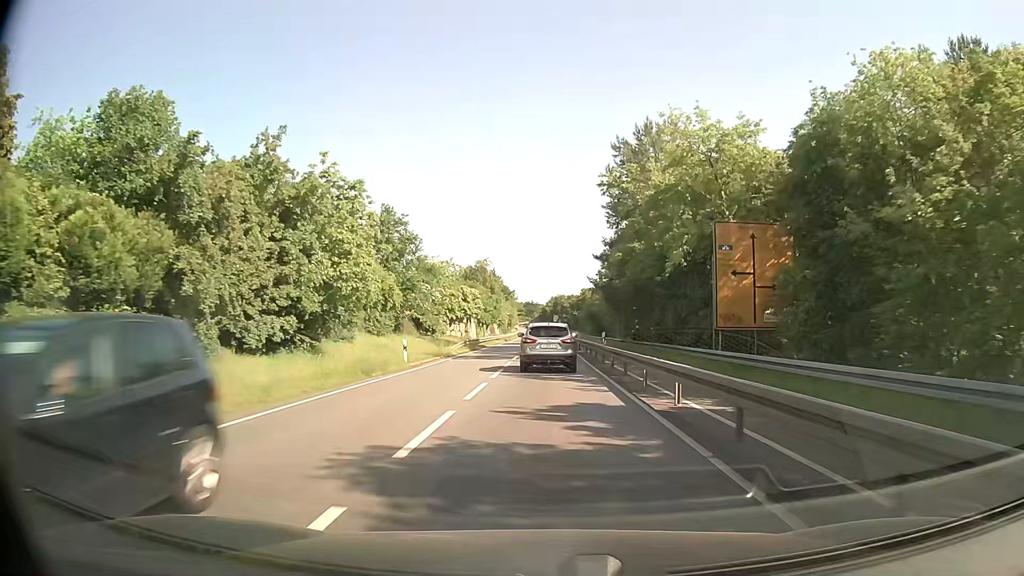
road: tertiary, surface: asphalt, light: Day
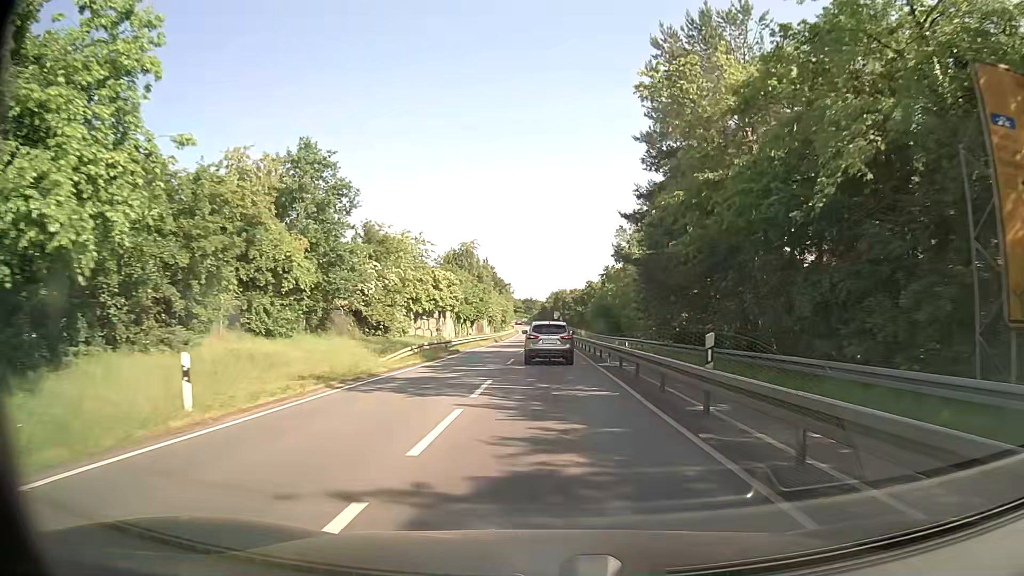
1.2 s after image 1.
(+0.1, +17.9) m; 0°
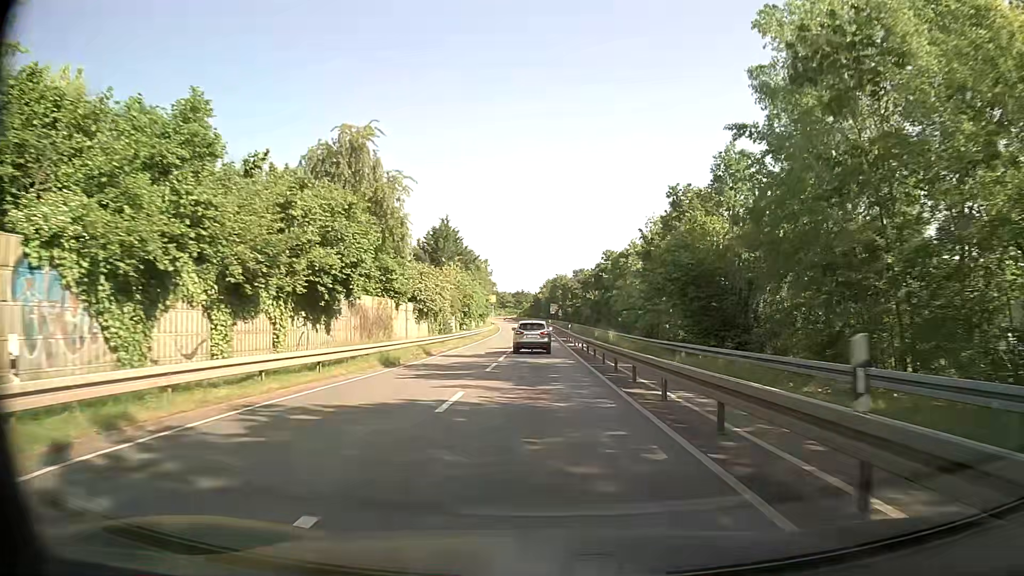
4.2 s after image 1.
(+0.4, +46.2) m; +1°
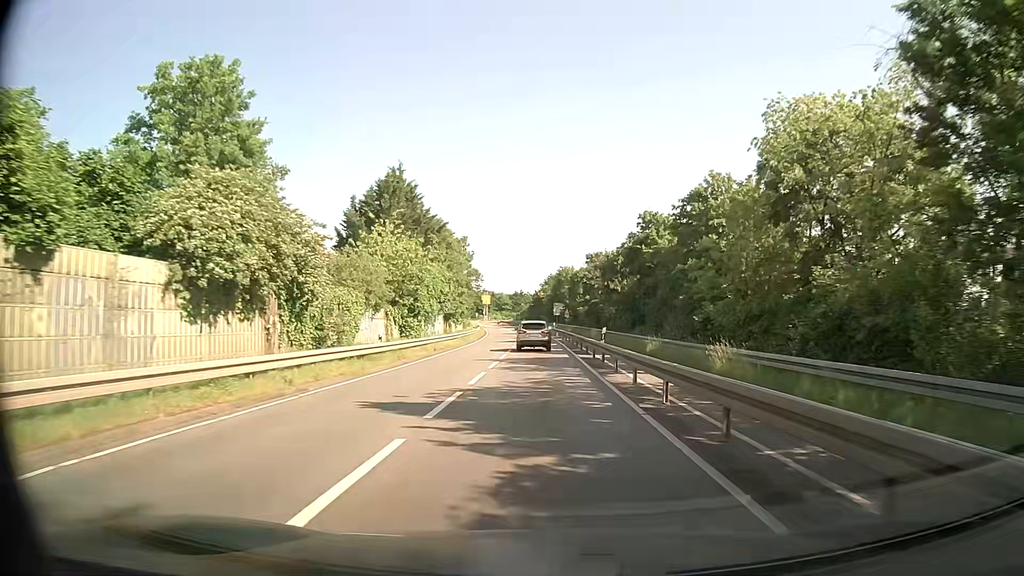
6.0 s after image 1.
(-0.1, +28.7) m; 0°
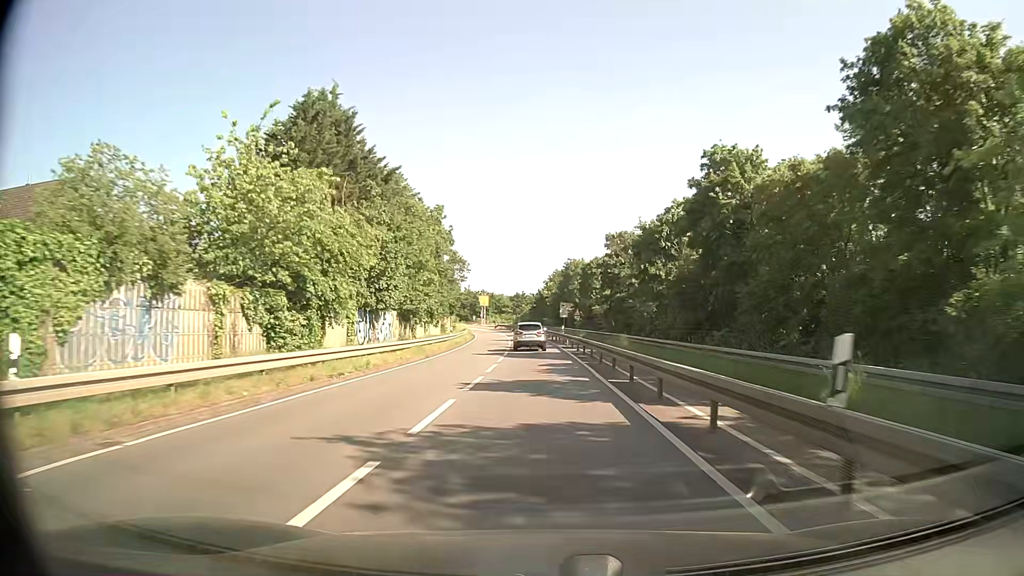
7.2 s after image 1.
(-0.1, +19.5) m; -1°
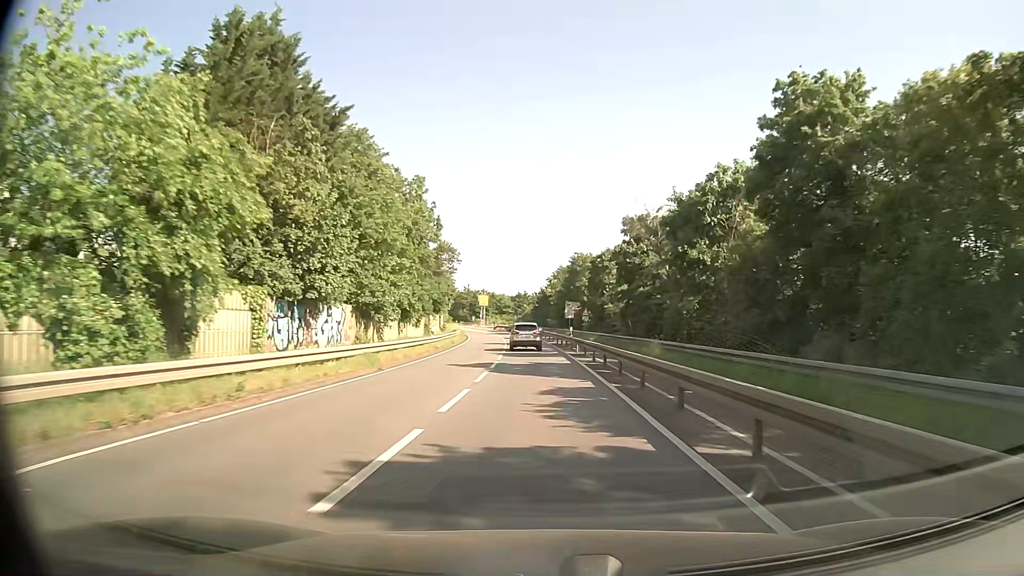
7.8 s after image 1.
(0.0, +9.8) m; 0°
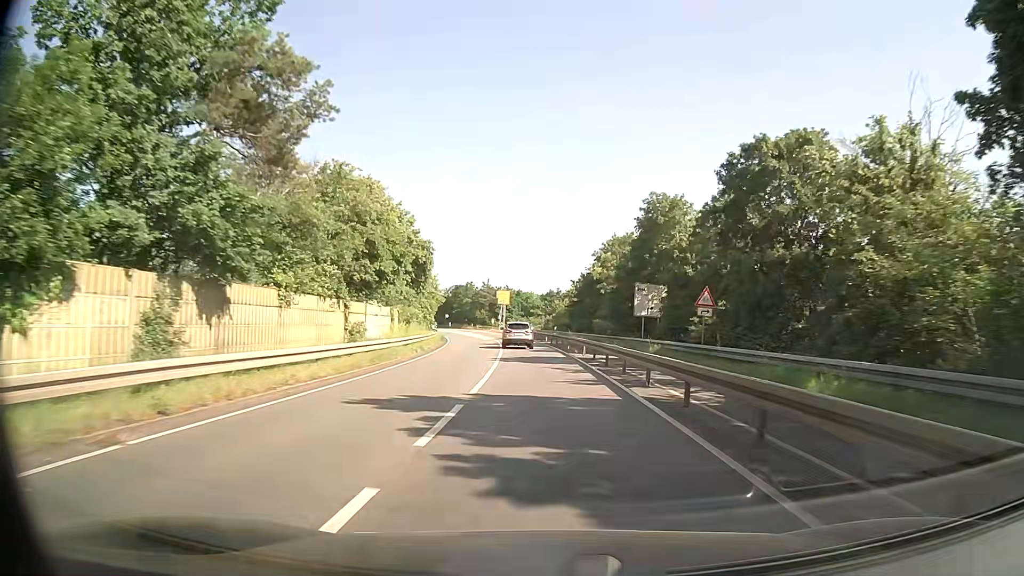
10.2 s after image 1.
(-0.6, +39.5) m; -3°
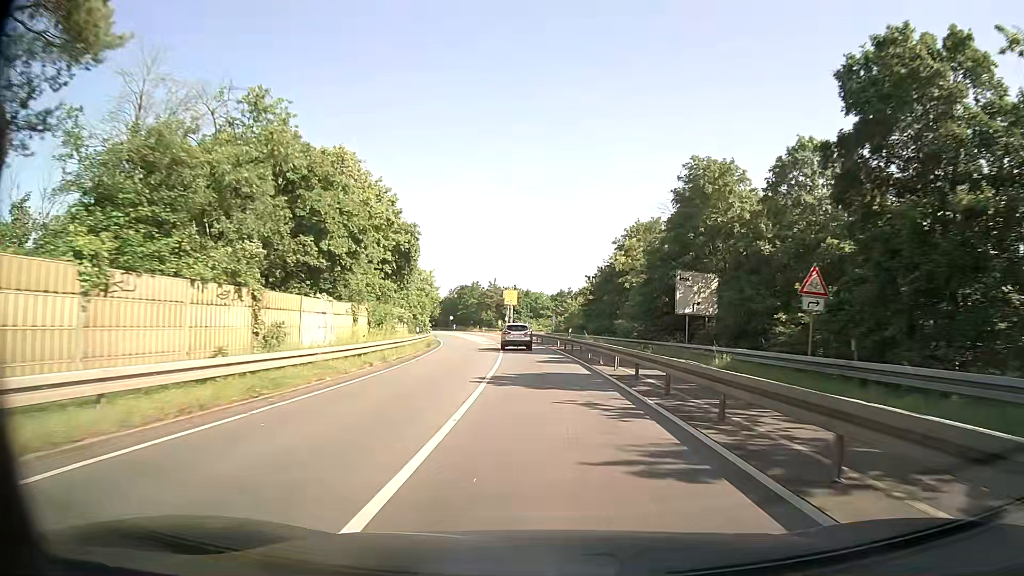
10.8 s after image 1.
(0.0, +9.9) m; 0°
(0, +10) (0, +20) (-1, +30) (-1, +40) (-2, +50) (-3, +60) (-4, +70) (-5, +80) (-7, +90) (-8, +99) m
